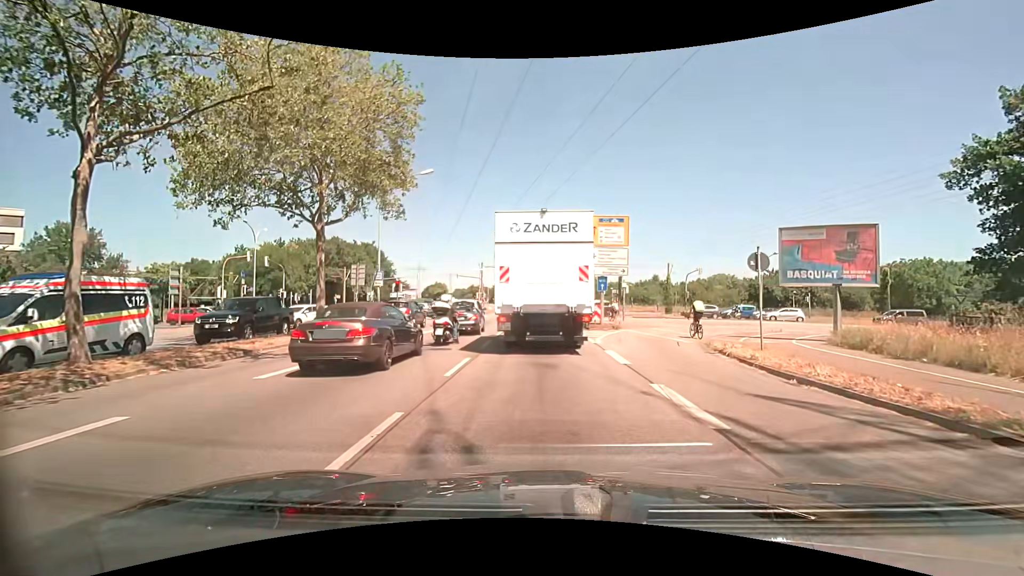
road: primary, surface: asphalt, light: Day
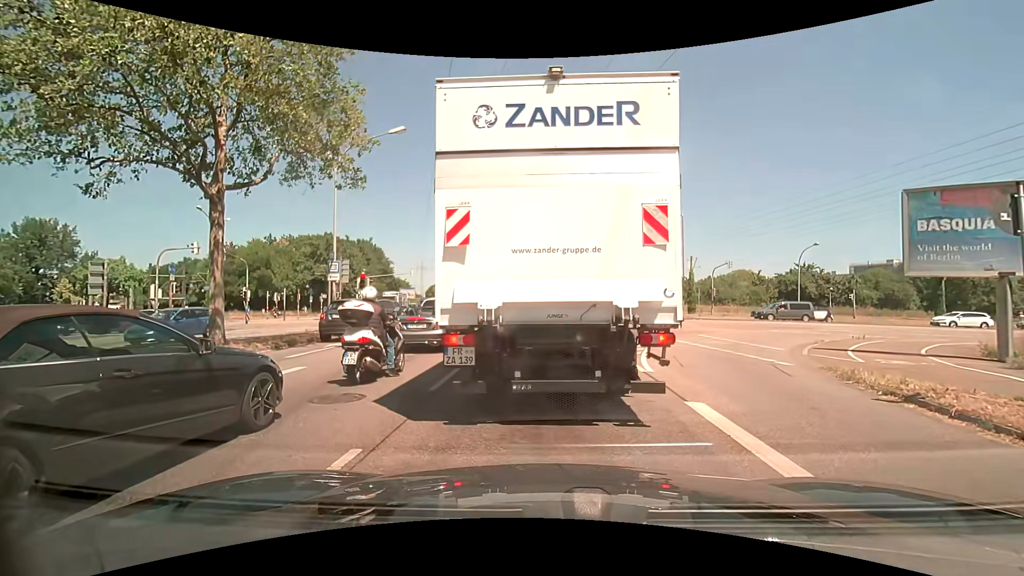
(0.0, +7.2) m; -2°
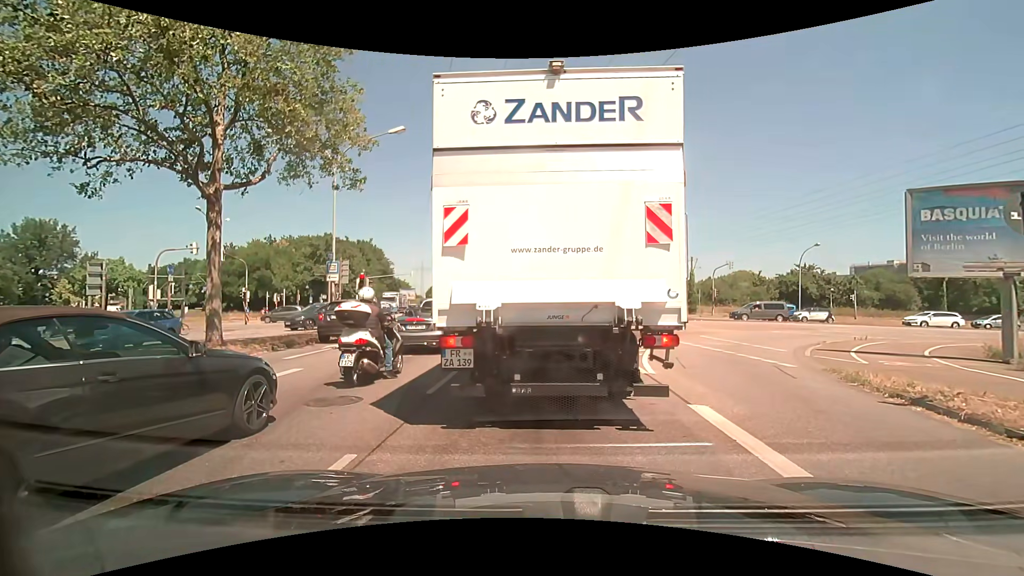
(0.0, +0.1) m; 0°
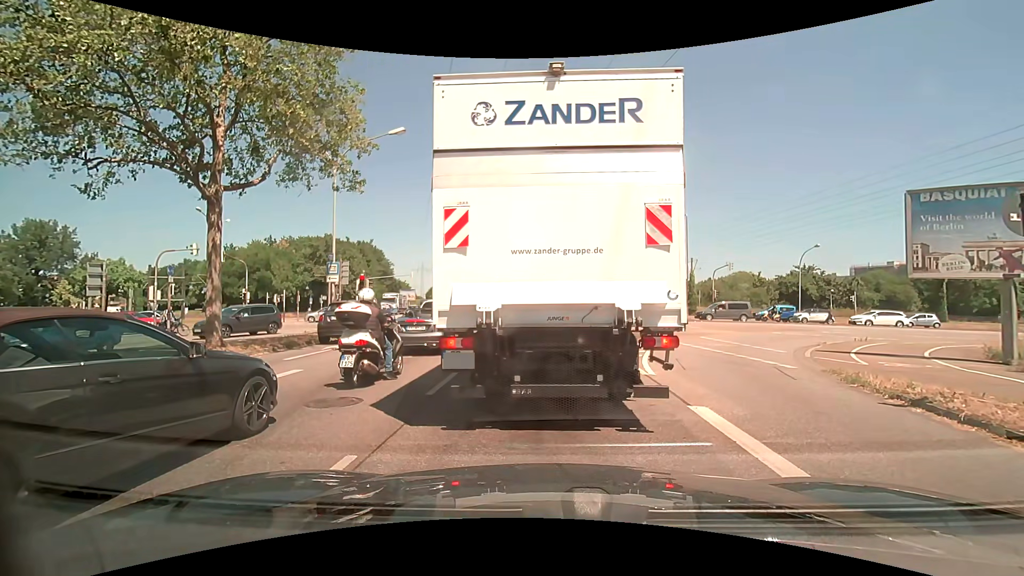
(0.0, +0.1) m; 0°
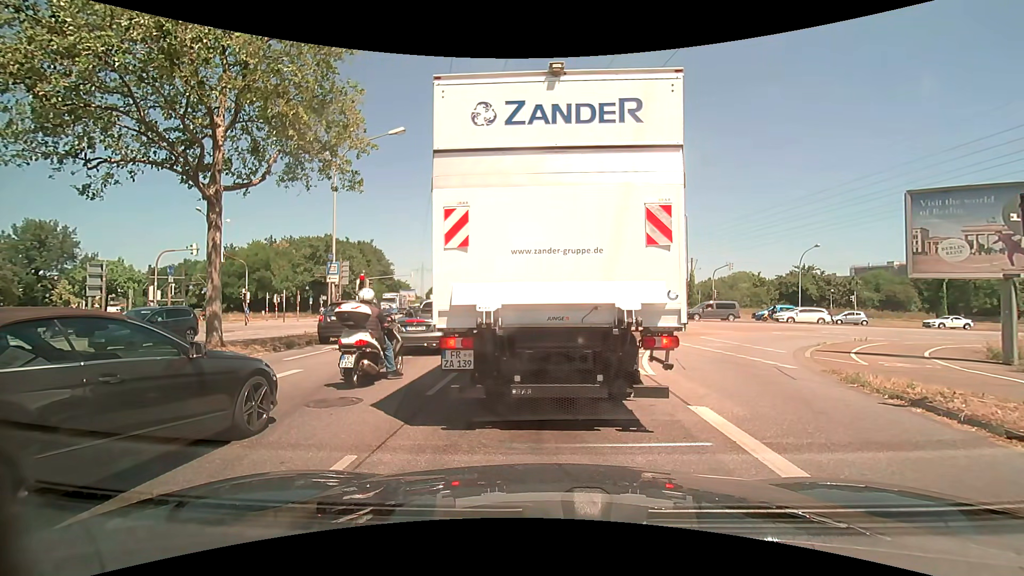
(0.0, 0.0) m; 0°
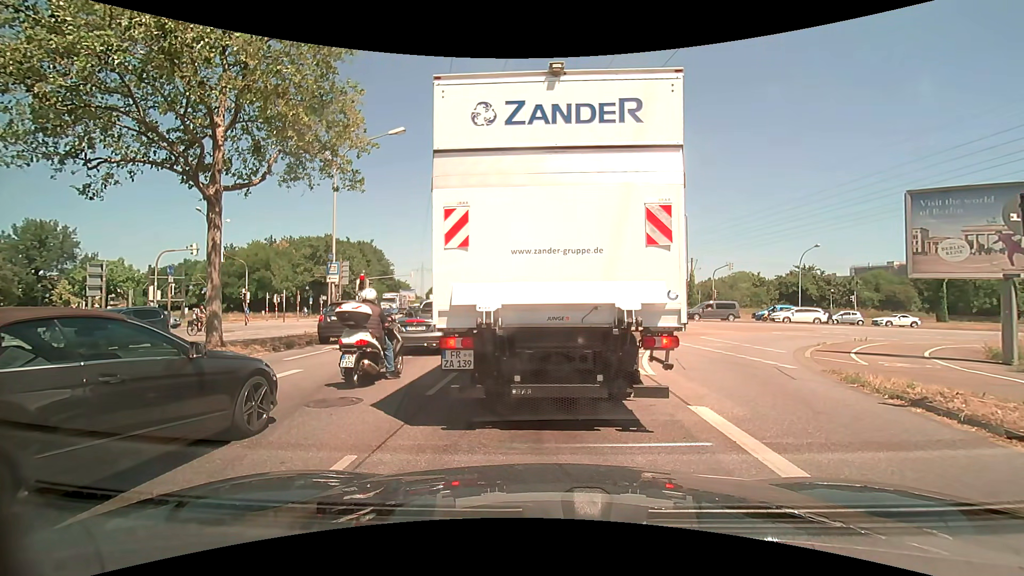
(0.0, 0.0) m; 0°
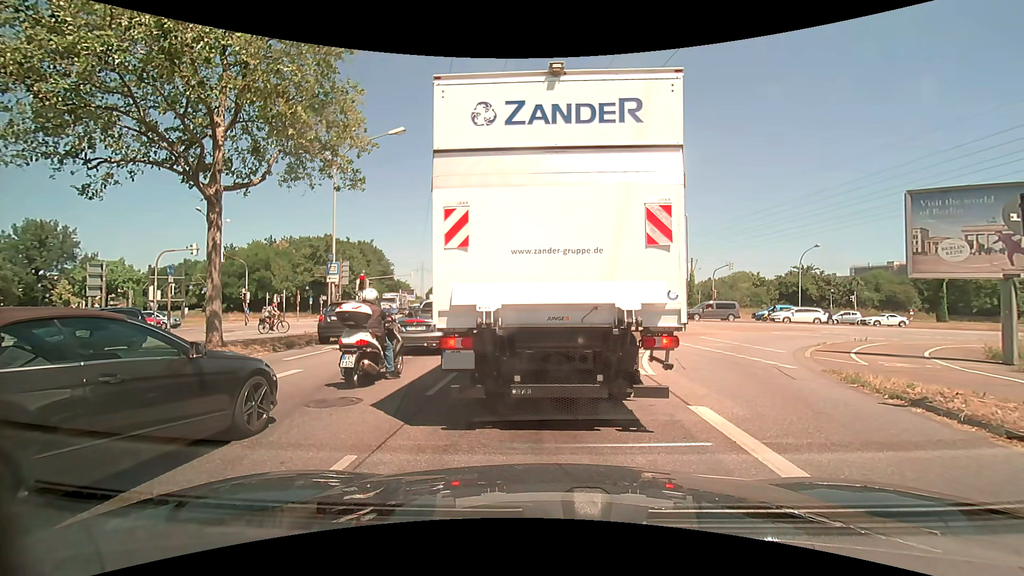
(0.0, 0.0) m; 0°
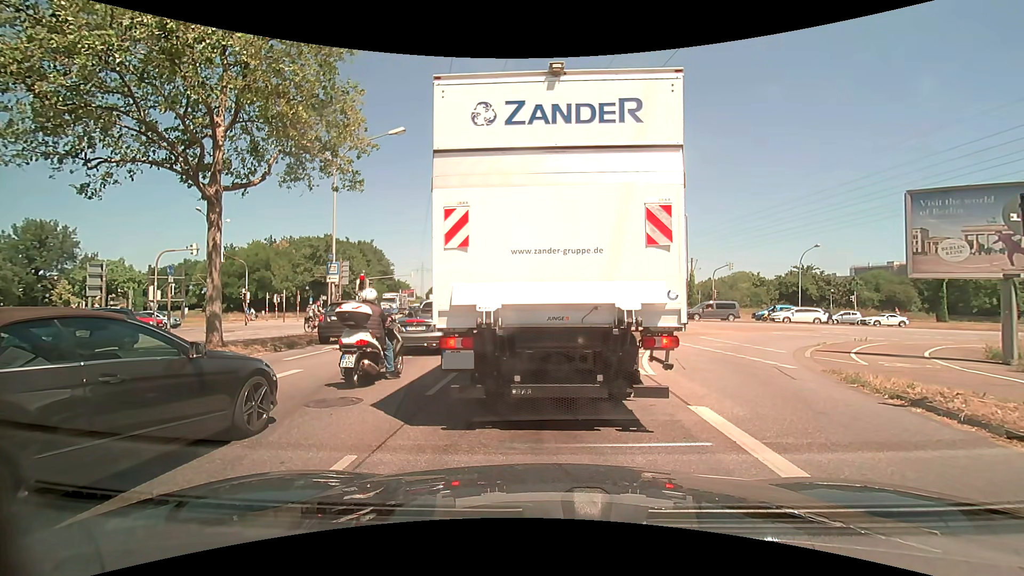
(0.0, 0.0) m; 0°
(0, +10) (0, +20) (0, +30) (0, +40) (0, +50) (0, +60) (0, +70) (0, +80) (-1, +90) (-2, +100) m
